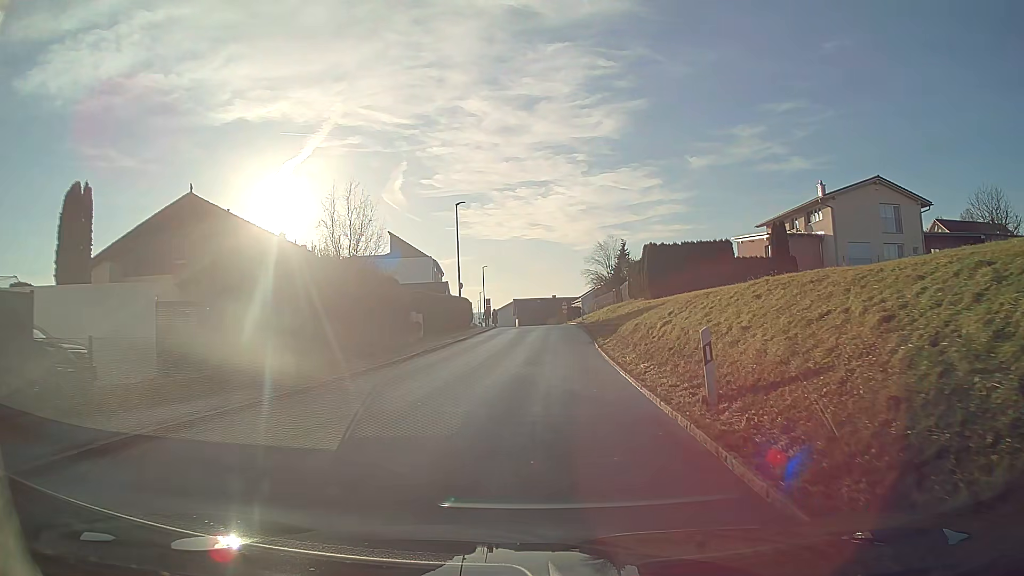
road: tertiary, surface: asphalt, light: Day
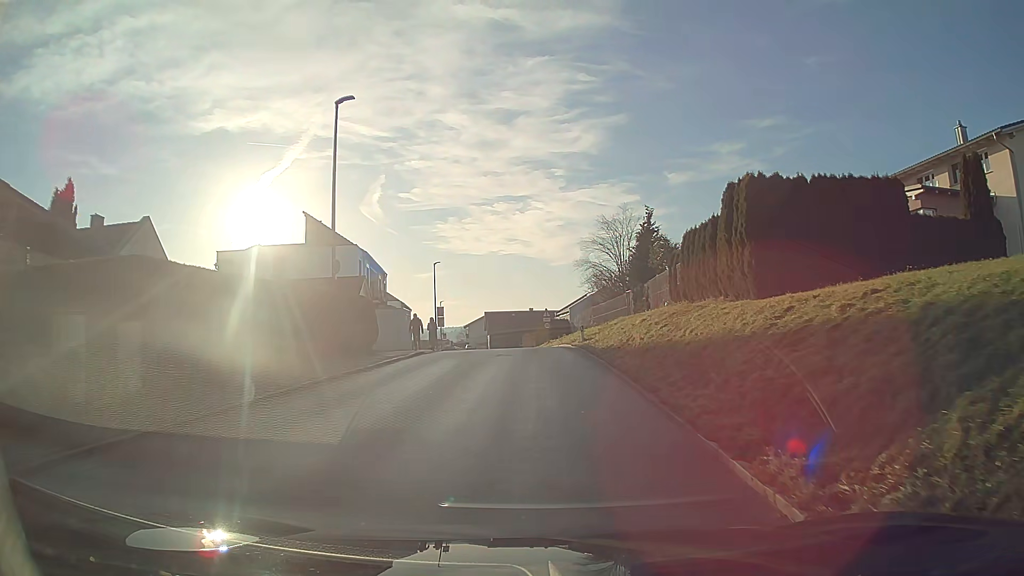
(+0.4, +22.9) m; +2°
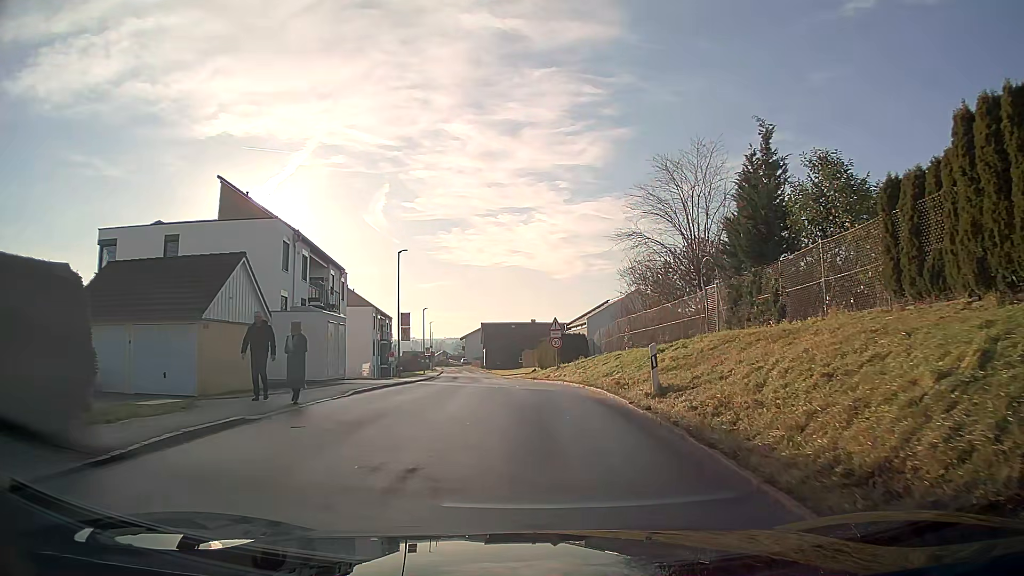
(-0.1, +17.4) m; -1°
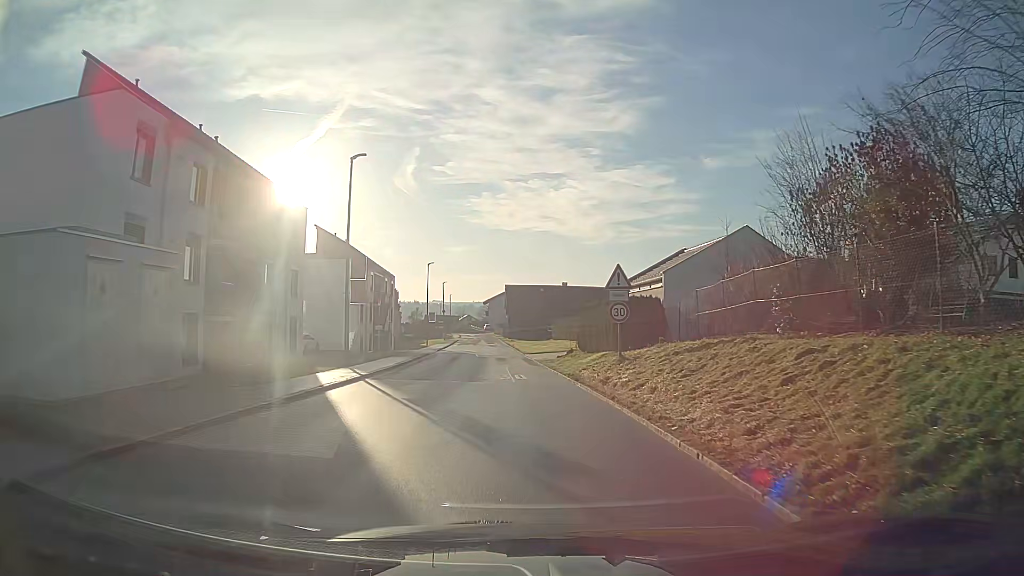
(-0.4, +17.4) m; -3°
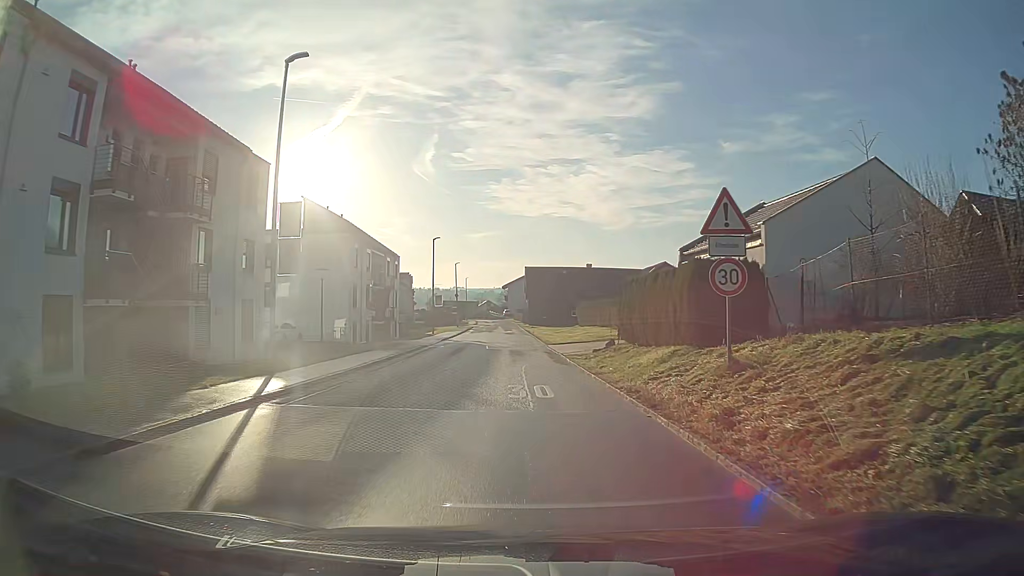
(-0.1, +9.3) m; -1°
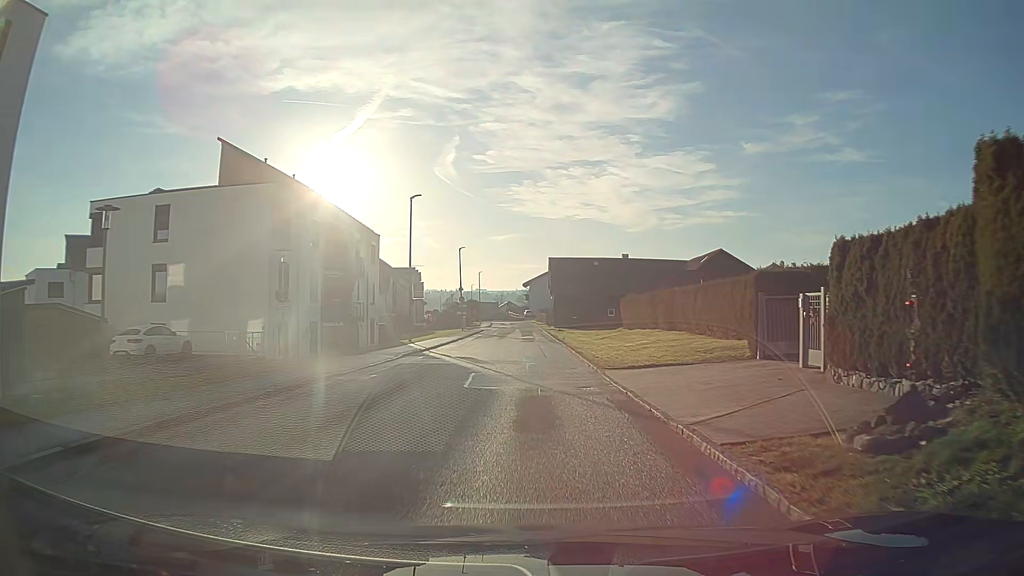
(-0.3, +19.5) m; -2°
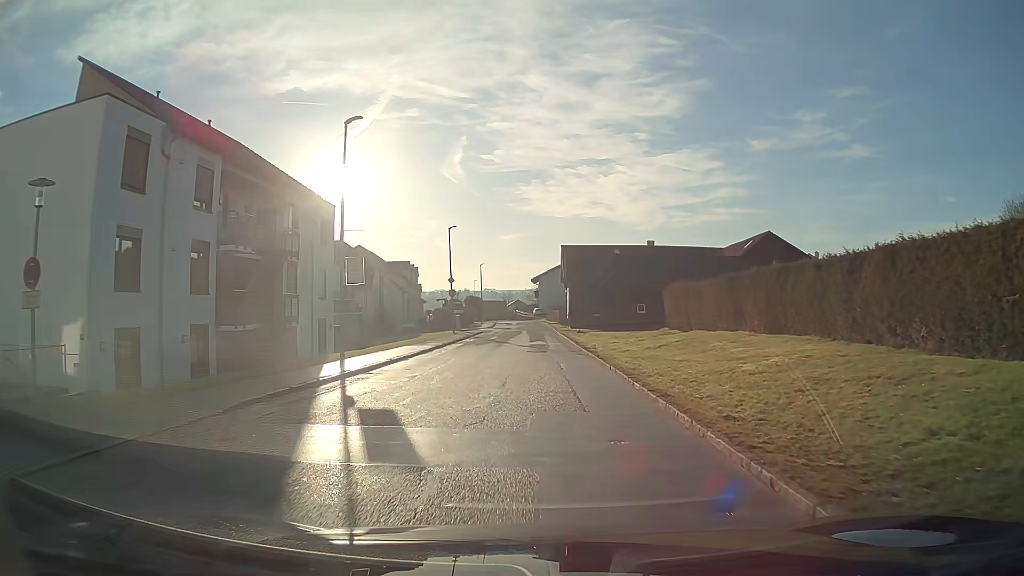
(-0.1, +14.7) m; 0°
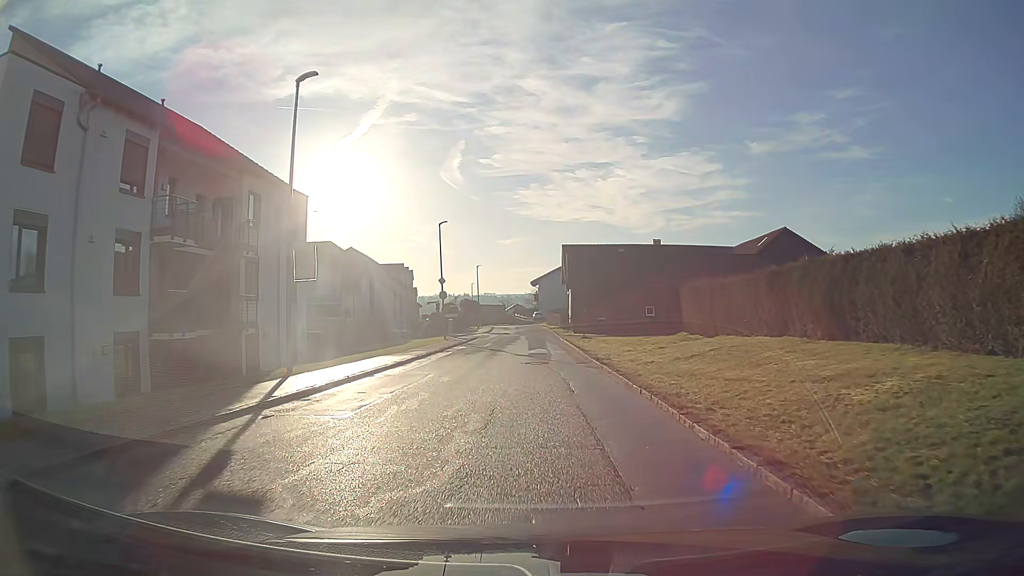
(0.0, +4.9) m; 0°
(0, +10) (0, +20) (0, +30) (0, +40) (0, +50) (-1, +60) (-1, +70) (-1, +80) (-2, +90) (-2, +100) m
